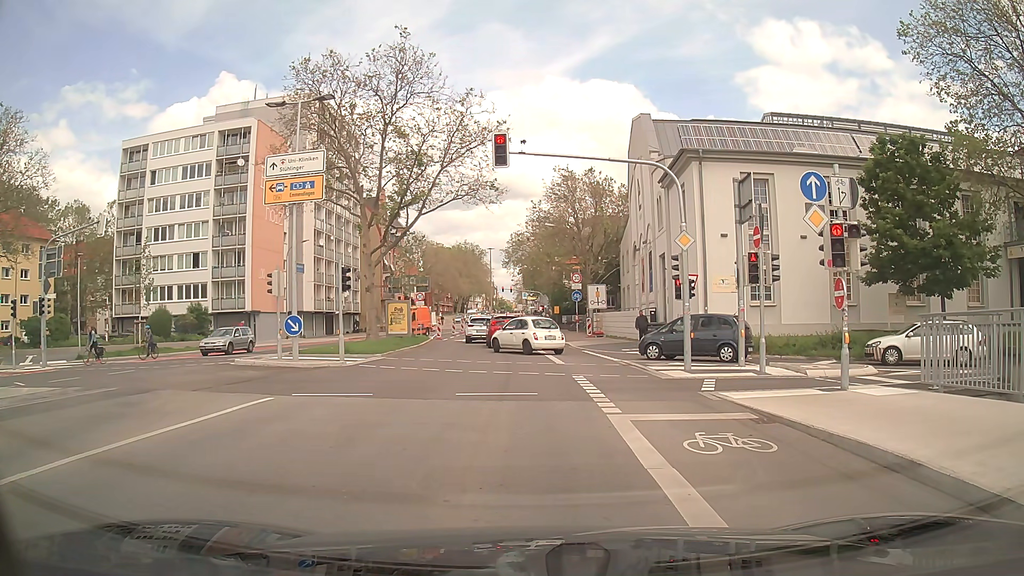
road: secondary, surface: asphalt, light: Day
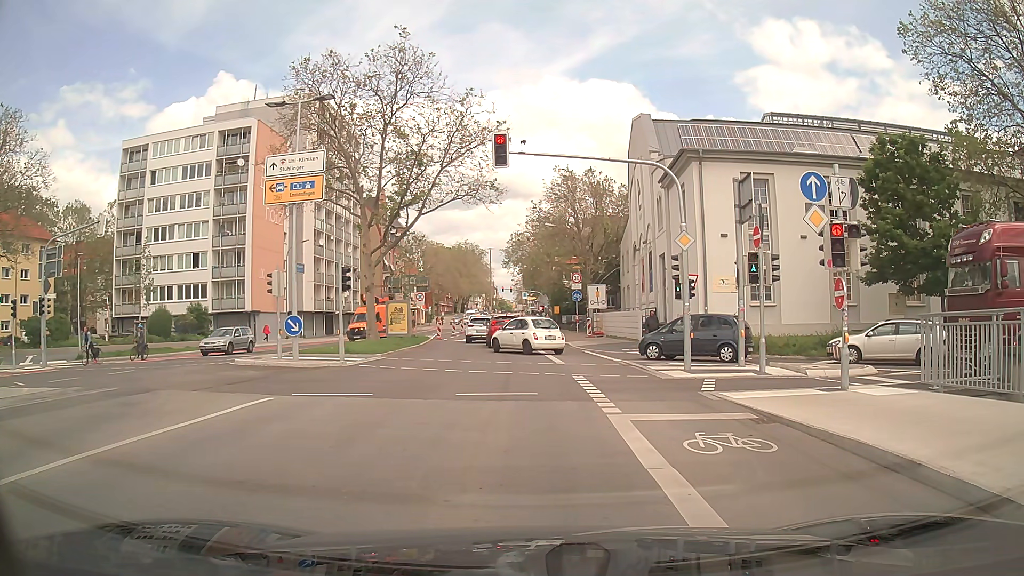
(0.0, 0.0) m; 0°
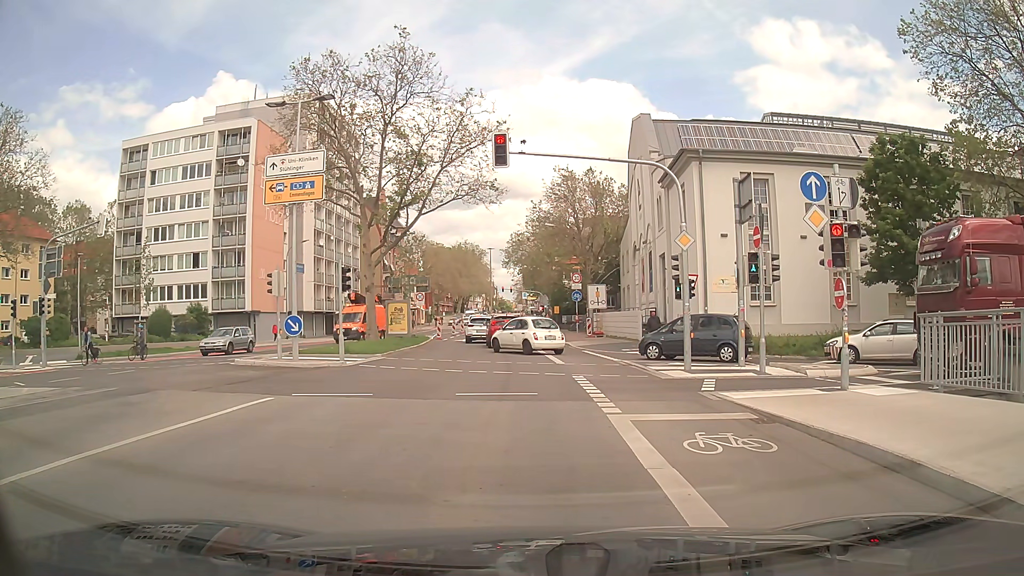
(0.0, 0.0) m; 0°
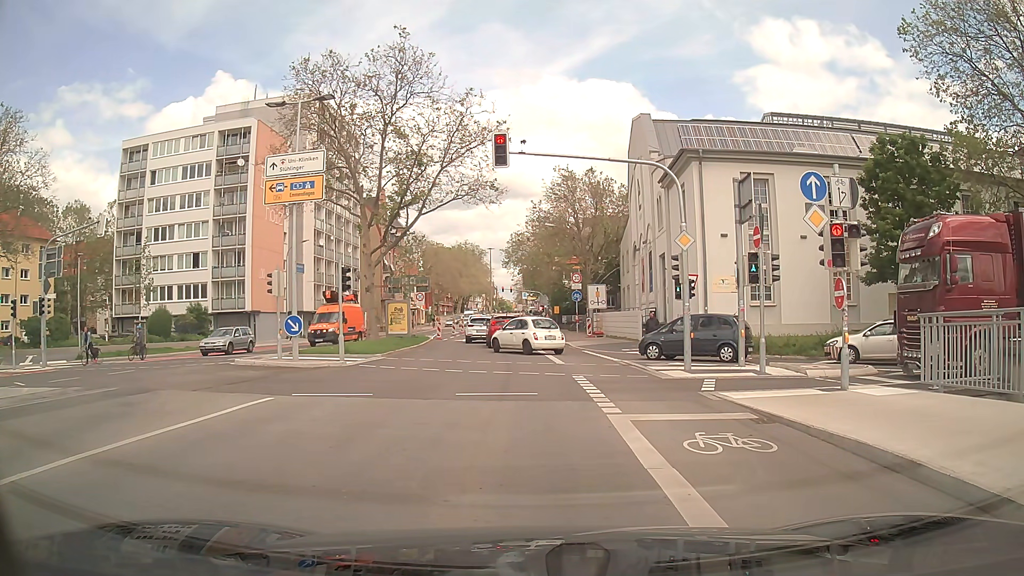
(0.0, 0.0) m; 0°
